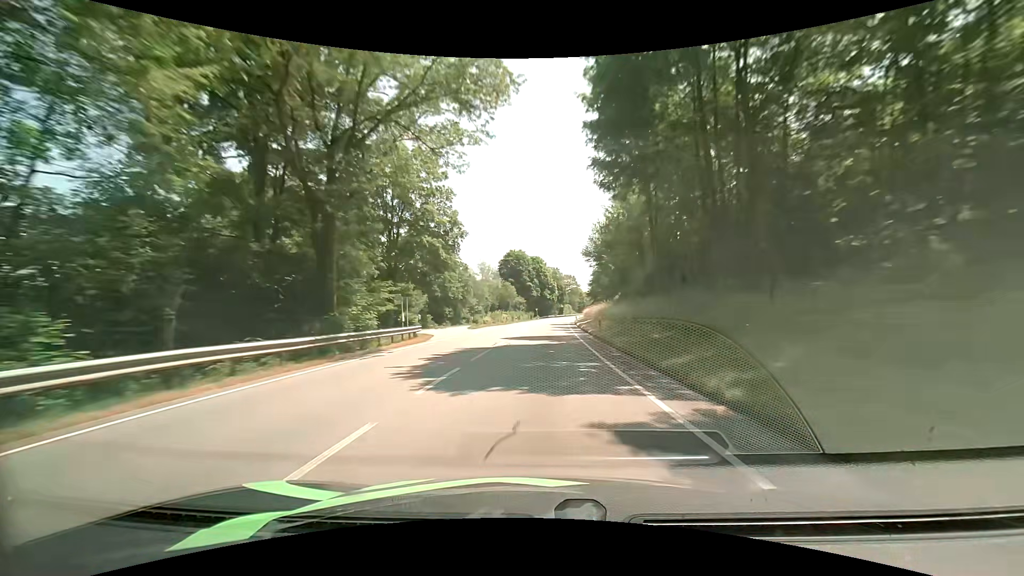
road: primary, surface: asphalt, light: Day
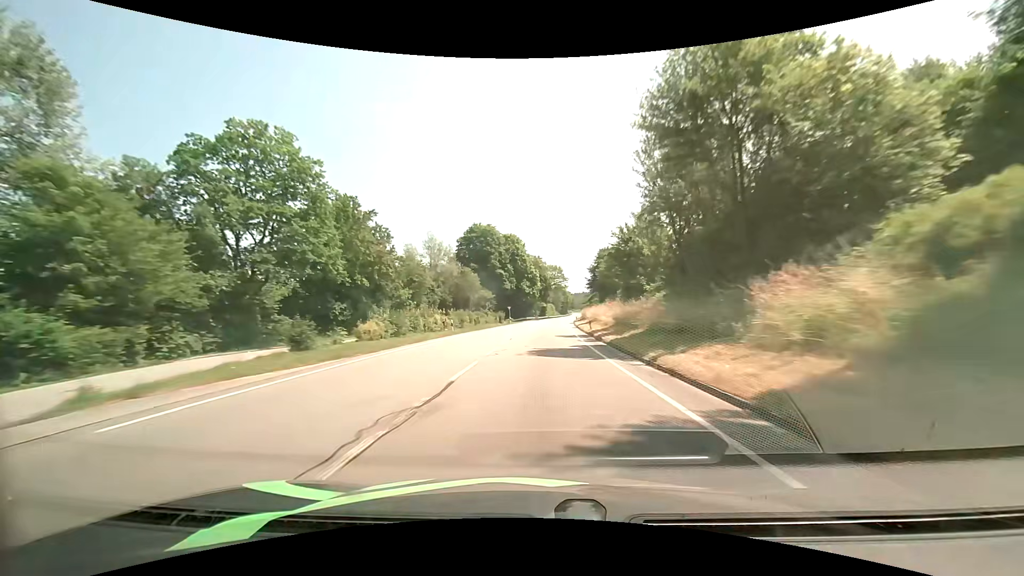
(+0.7, +47.2) m; +2°
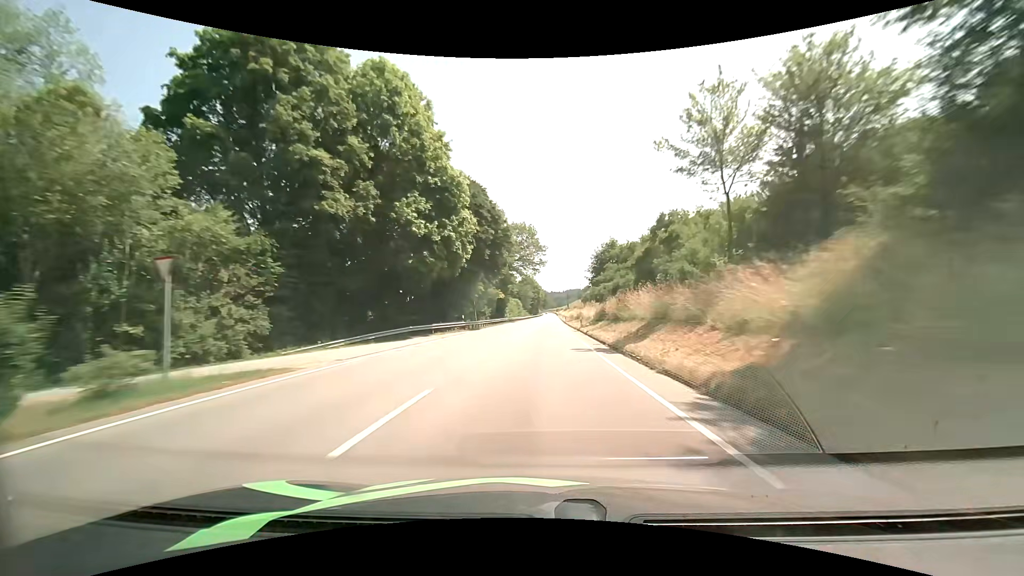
(+2.6, +78.6) m; +4°
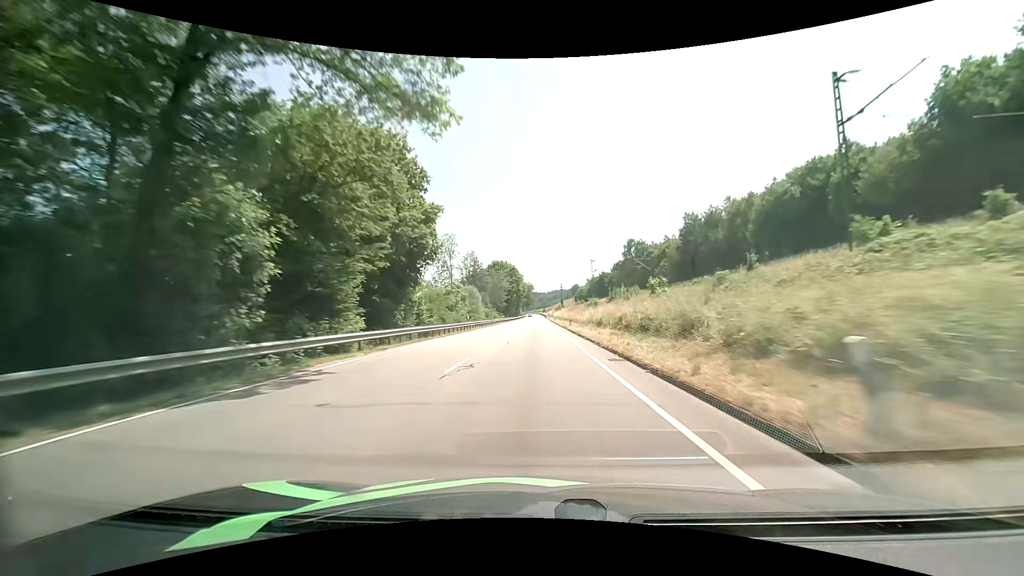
(+1.4, +79.0) m; +2°
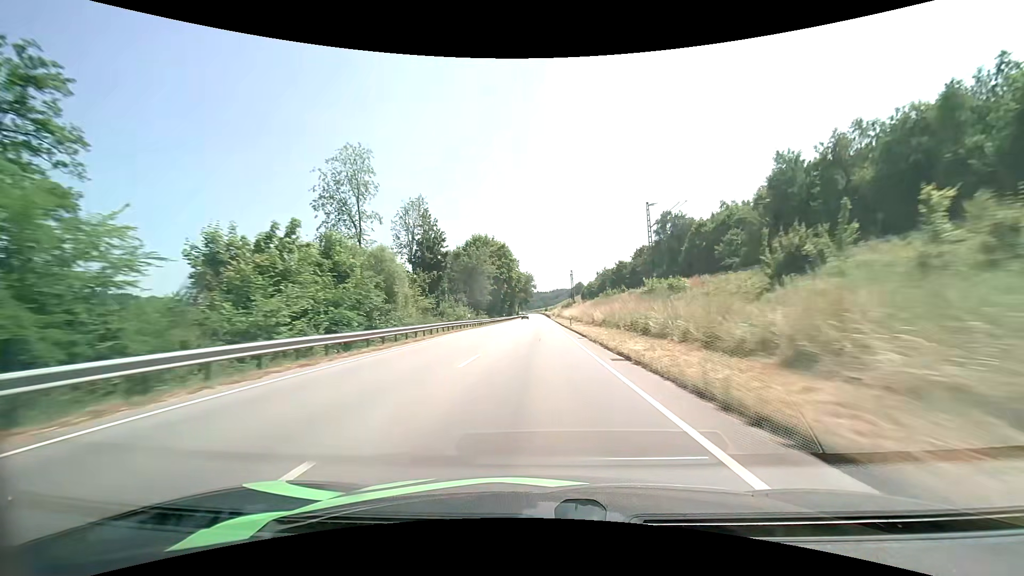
(+0.1, +47.6) m; 0°
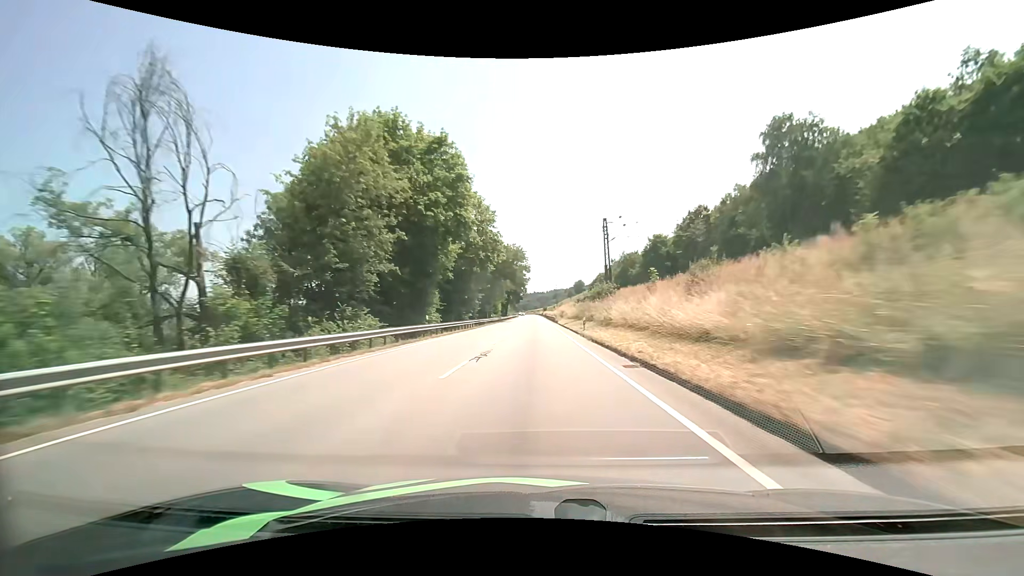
(+0.1, +63.7) m; 0°
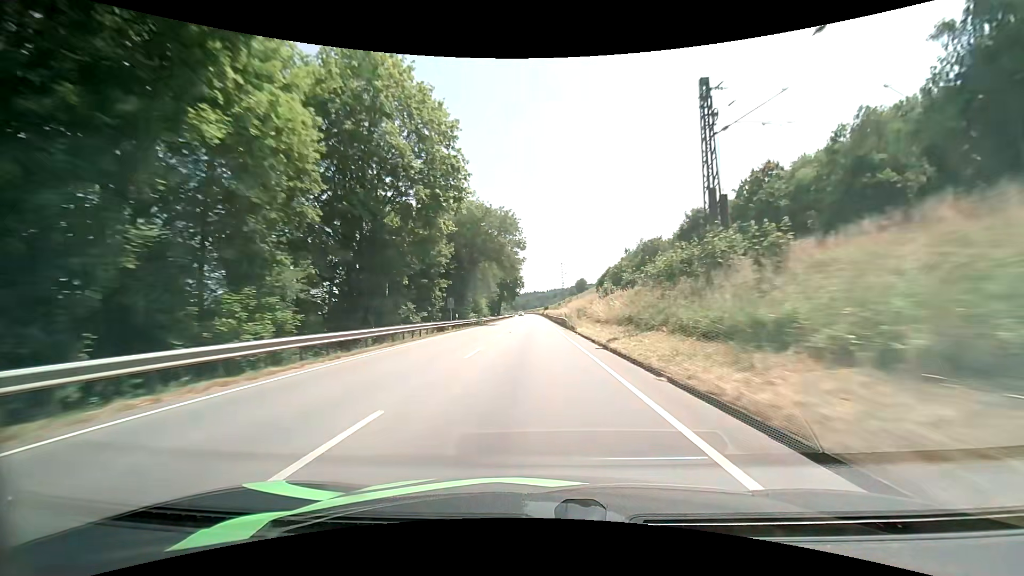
(0.0, +32.1) m; 0°
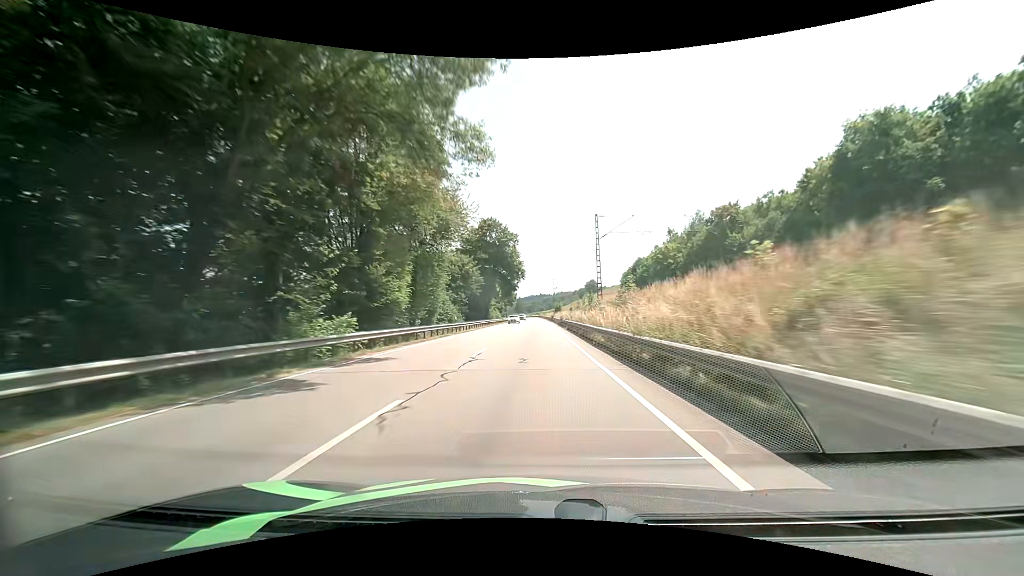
(-0.3, +48.0) m; -1°
(0, +10) (0, +20) (0, +30) (0, +40) (0, +50) (0, +60) (0, +70) (-1, +80) (-1, +90) (-1, +100) m
